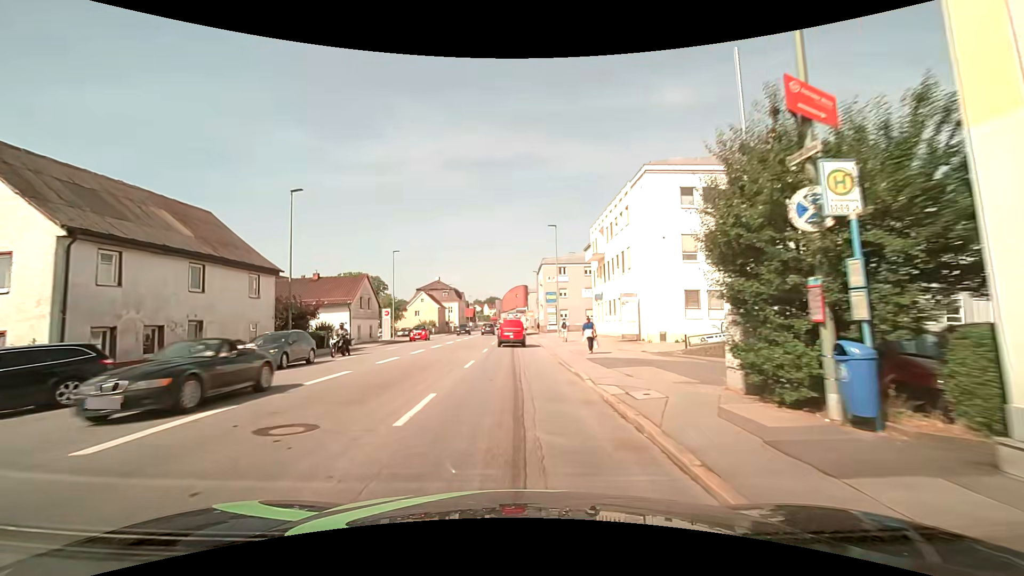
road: tertiary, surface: asphalt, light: Day
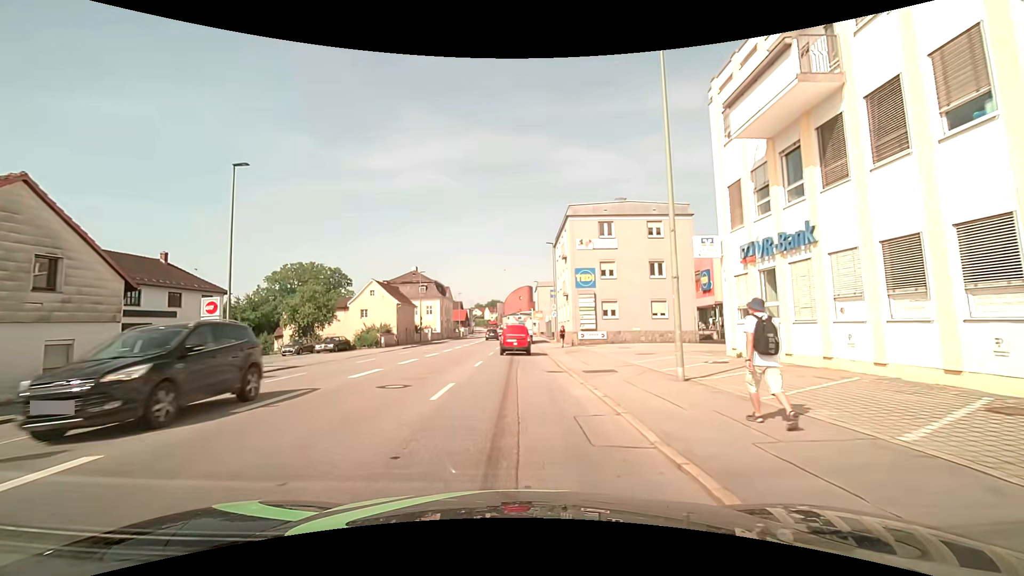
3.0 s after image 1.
(0.0, +32.9) m; 0°
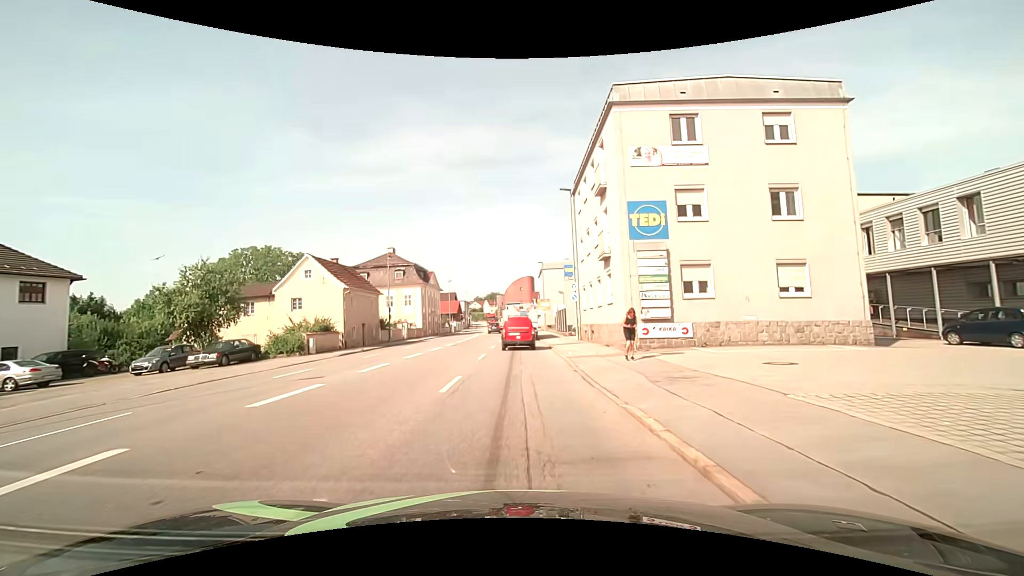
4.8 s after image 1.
(0.0, +17.7) m; -1°
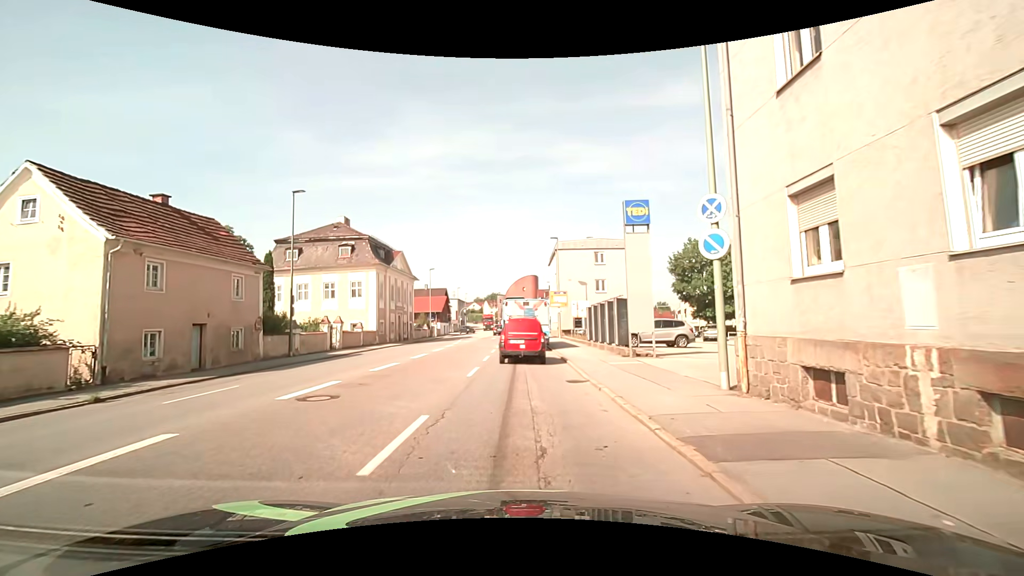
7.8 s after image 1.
(+0.2, +22.9) m; +1°
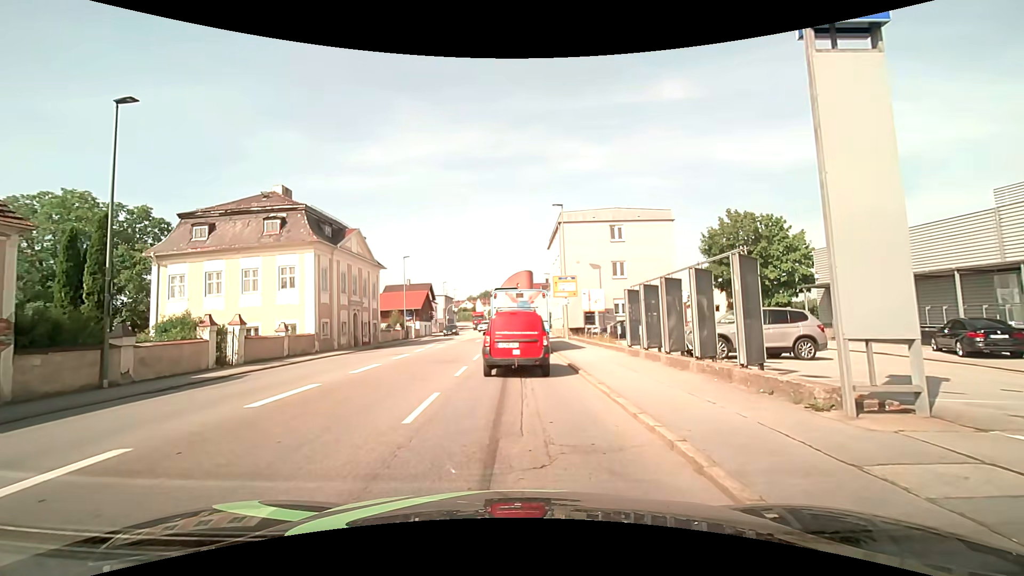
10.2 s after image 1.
(+0.1, +12.7) m; 0°
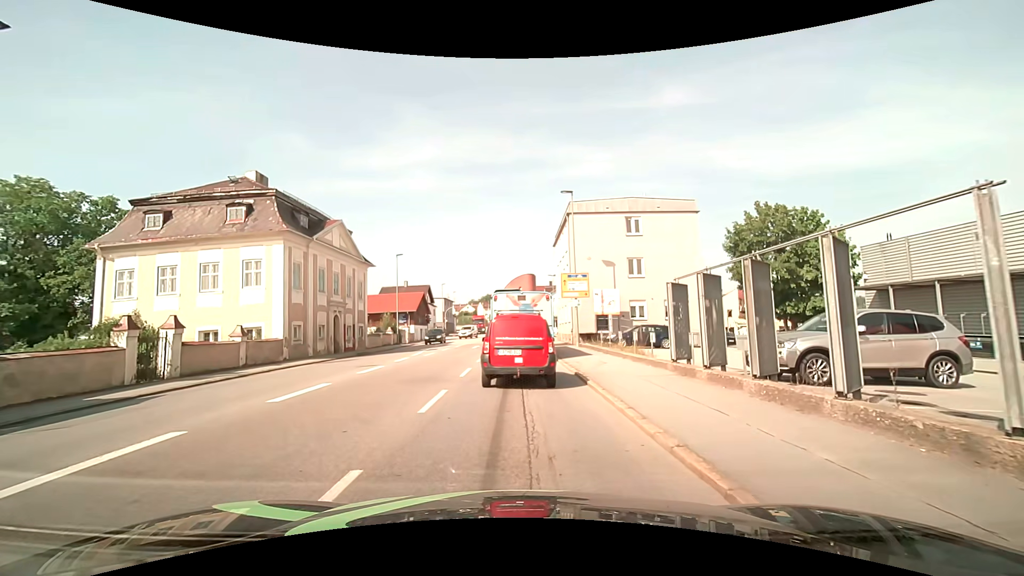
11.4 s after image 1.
(0.0, +4.9) m; +2°
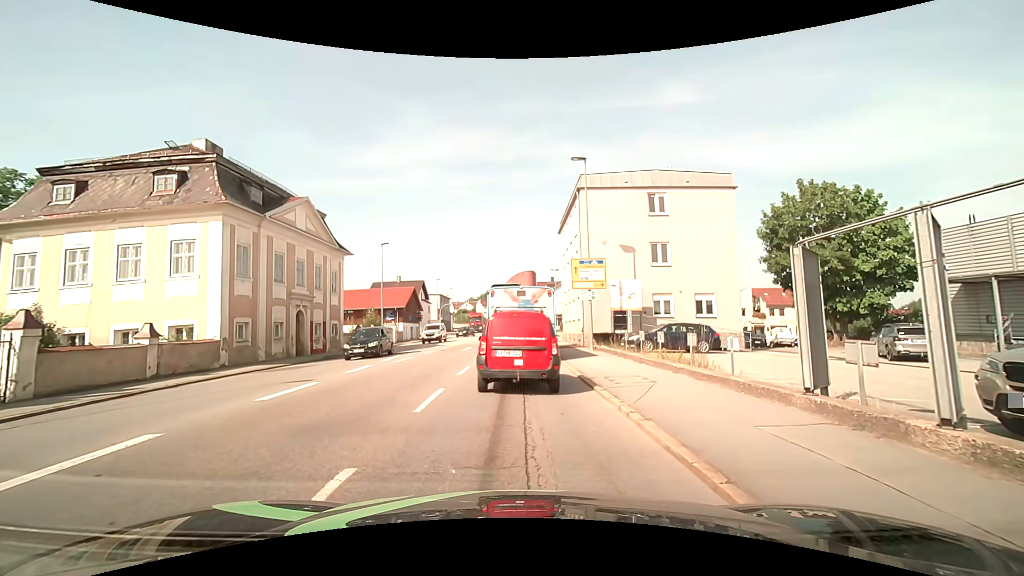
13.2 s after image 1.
(-0.2, +6.1) m; -1°
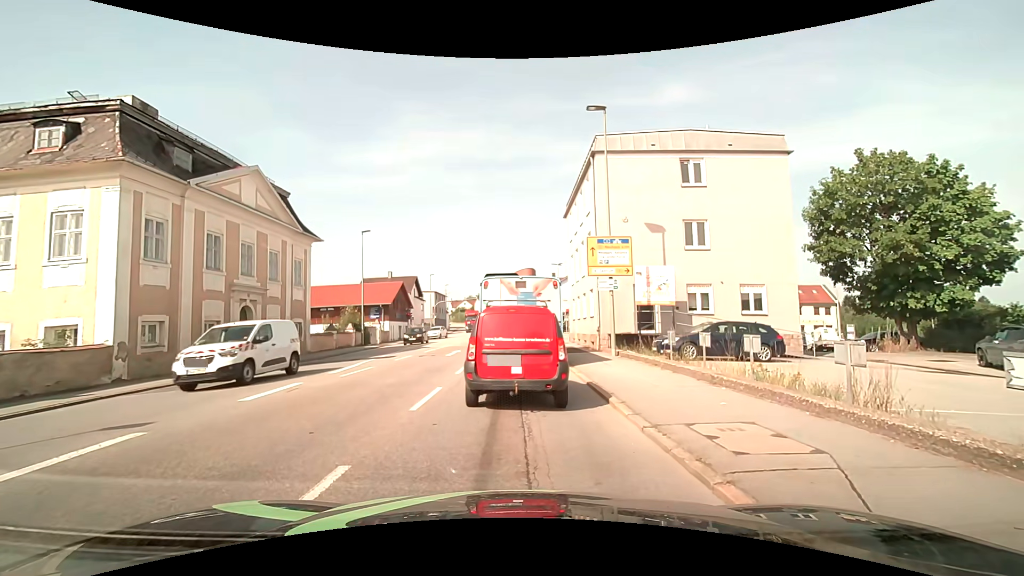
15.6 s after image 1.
(0.0, +5.9) m; +1°
(0, +10) (-1, +20) (-1, +30) (-1, +40) (+1, +50) (+6, +58) (+14, +65) (+23, +69) (+32, +72) (+42, +73) m
